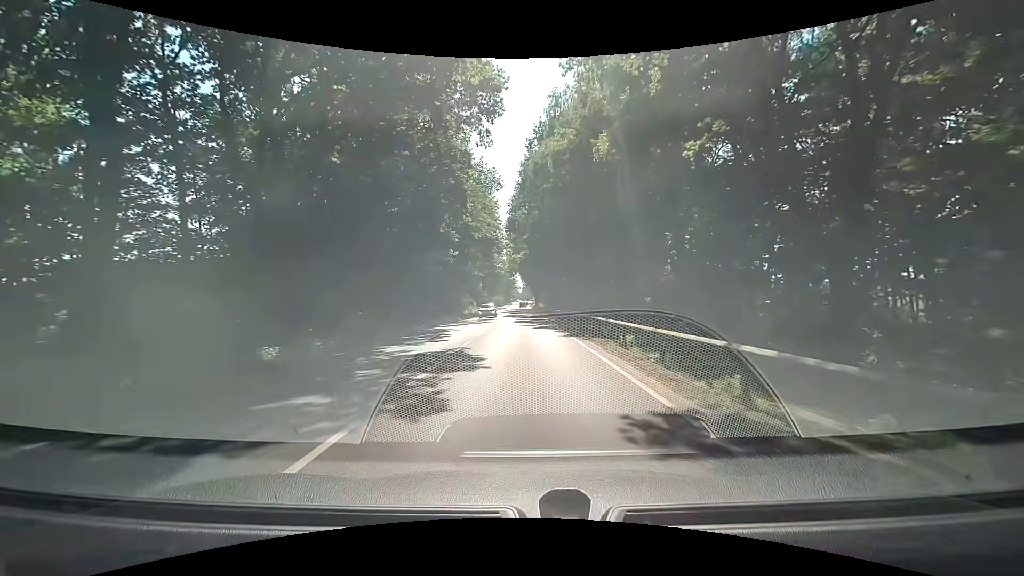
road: primary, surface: asphalt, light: Day
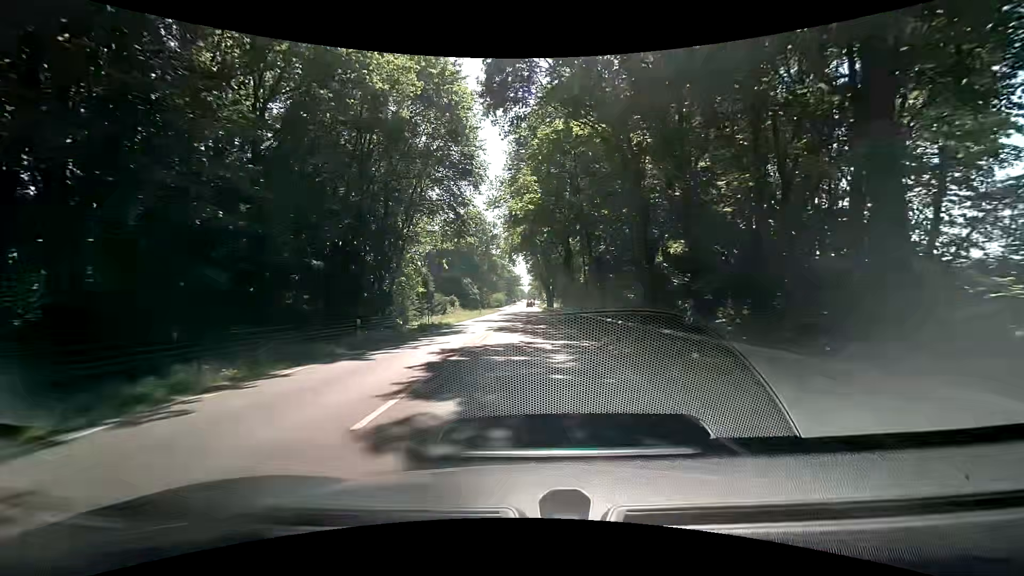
(0.0, +45.2) m; 0°
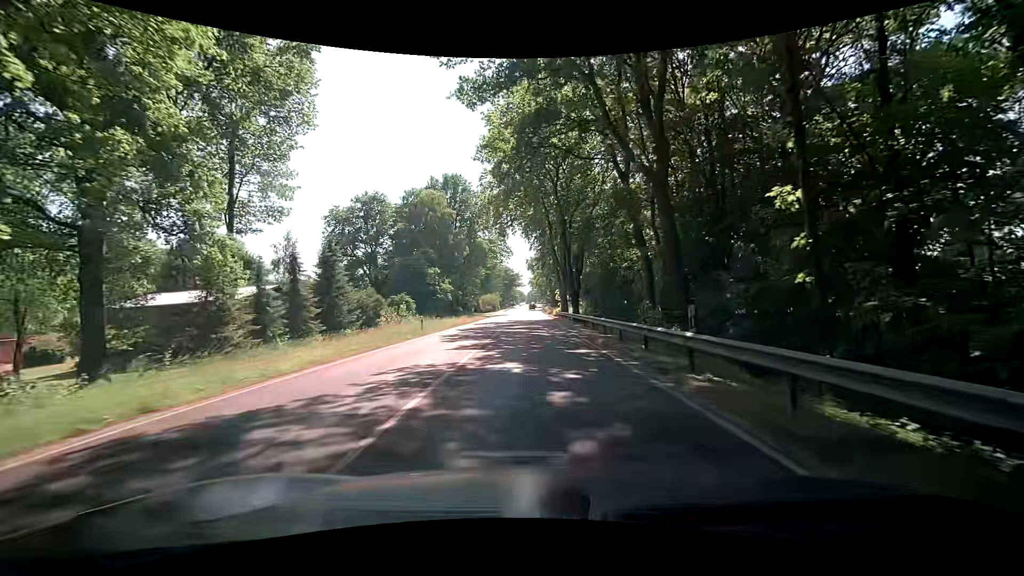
(-0.4, +39.0) m; +1°
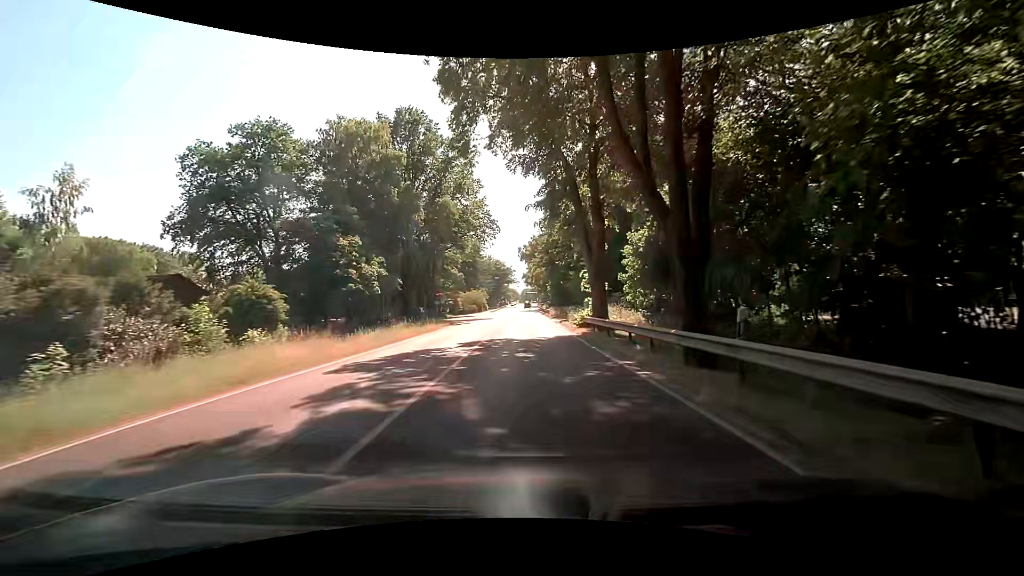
(-0.5, +30.7) m; -2°
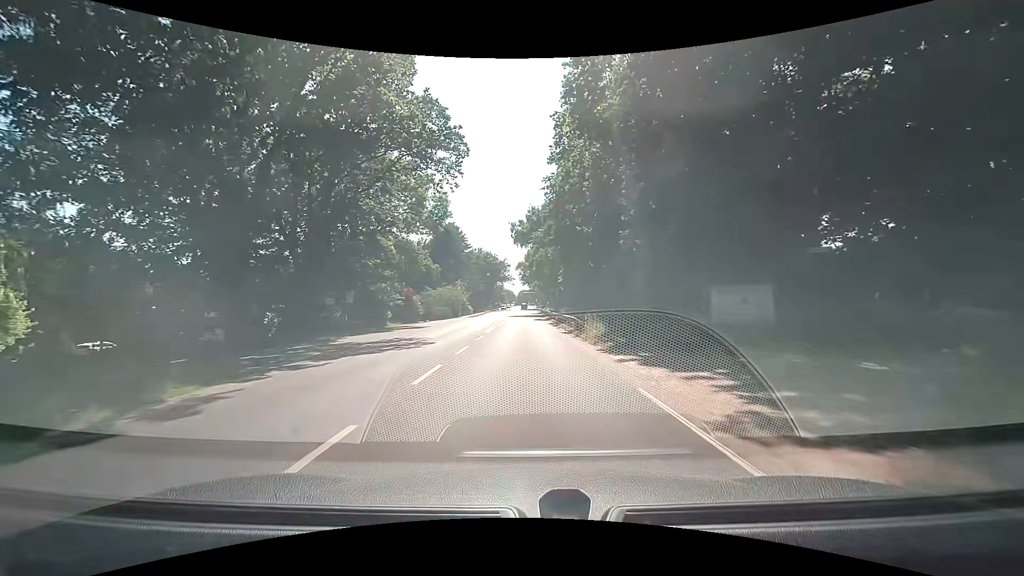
(+0.7, +37.1) m; +1°
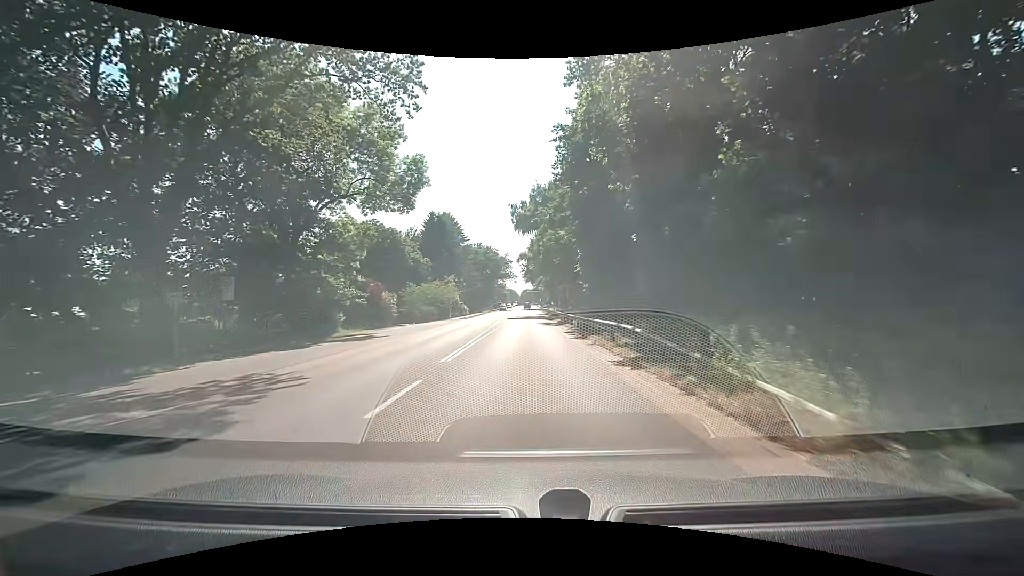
(+0.1, +14.9) m; 0°
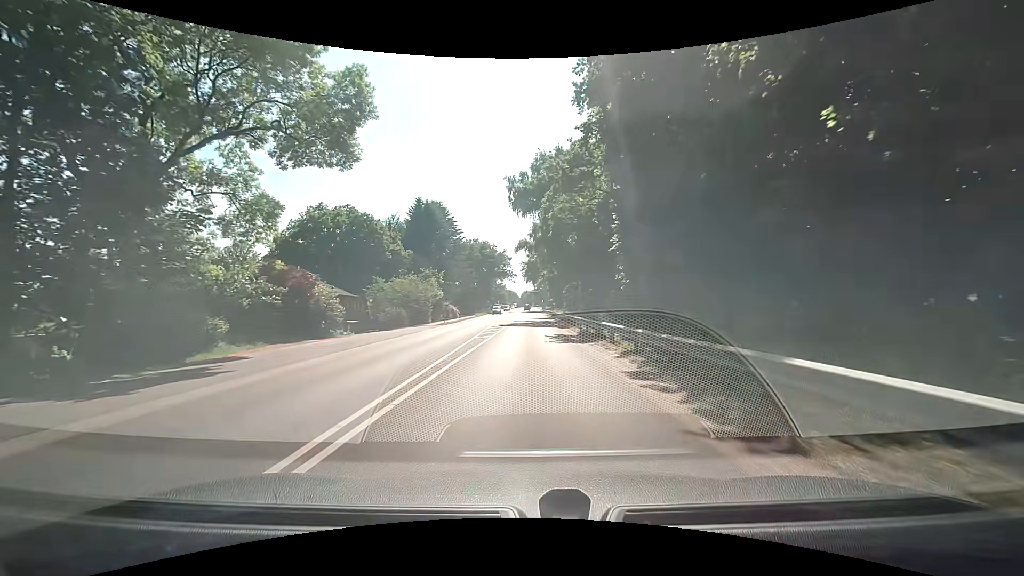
(0.0, +15.7) m; 0°
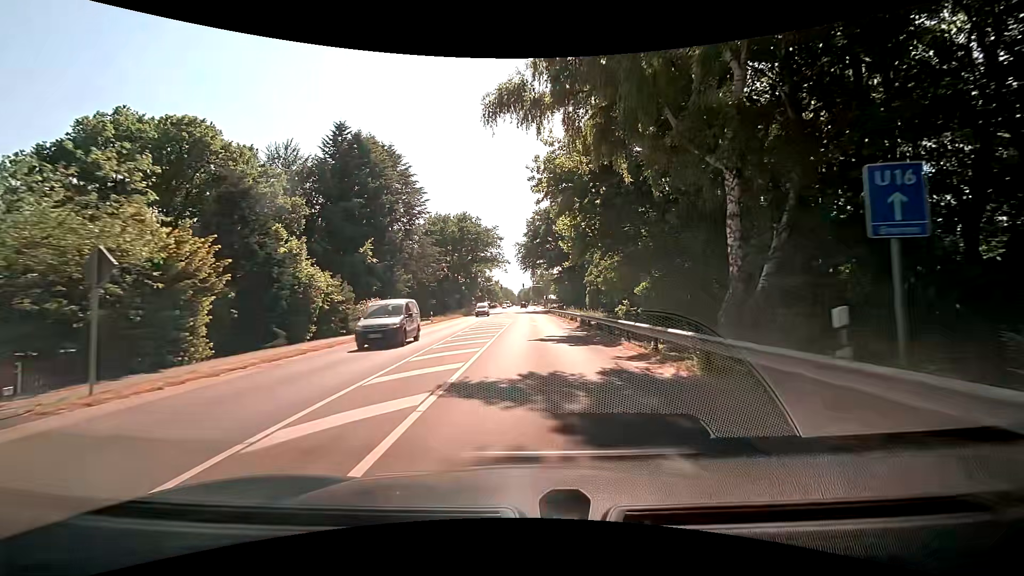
(+0.2, +40.5) m; +1°
(0, +10) (0, +20) (0, +30) (0, +40) (0, +50) (0, +60) (0, +70) (0, +80) (0, +90) (0, +100) m
